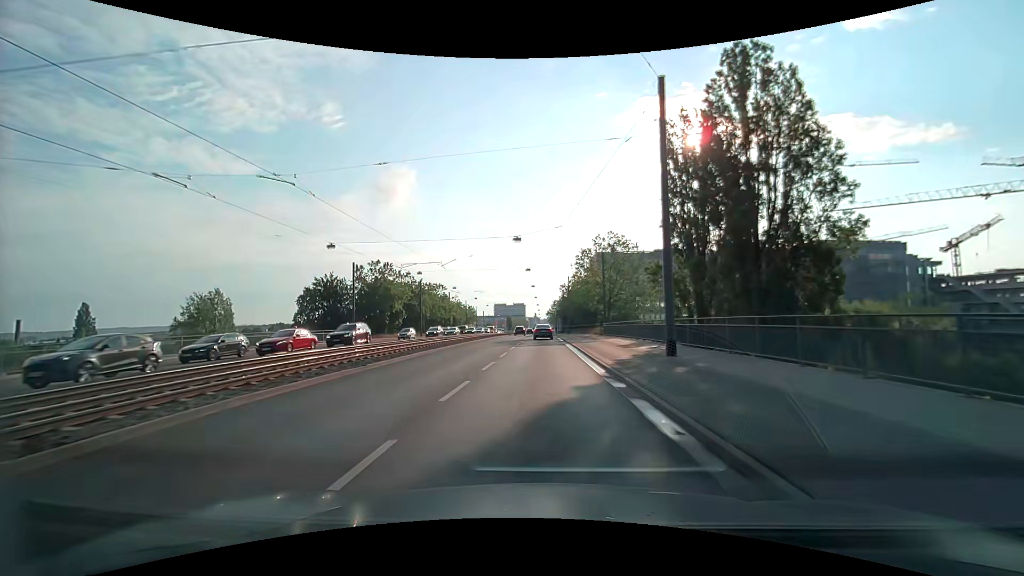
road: primary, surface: asphalt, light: Day
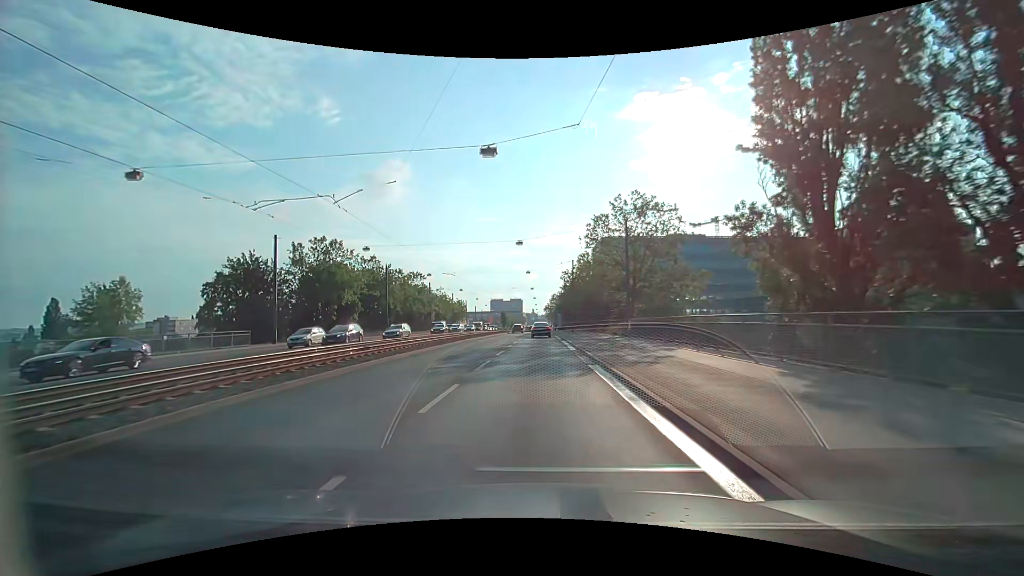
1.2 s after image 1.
(0.0, +19.1) m; 0°
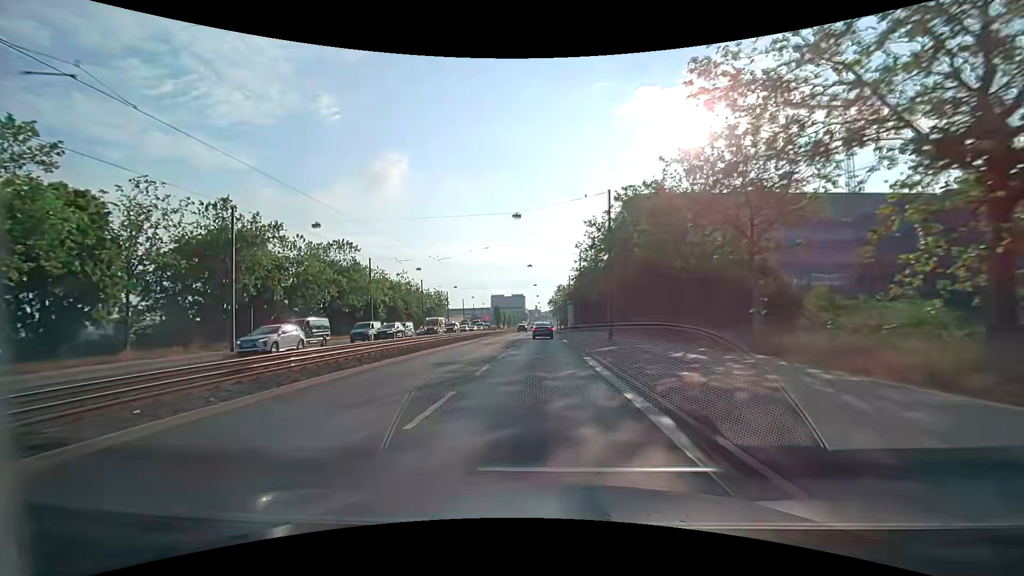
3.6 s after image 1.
(-0.1, +37.7) m; 0°
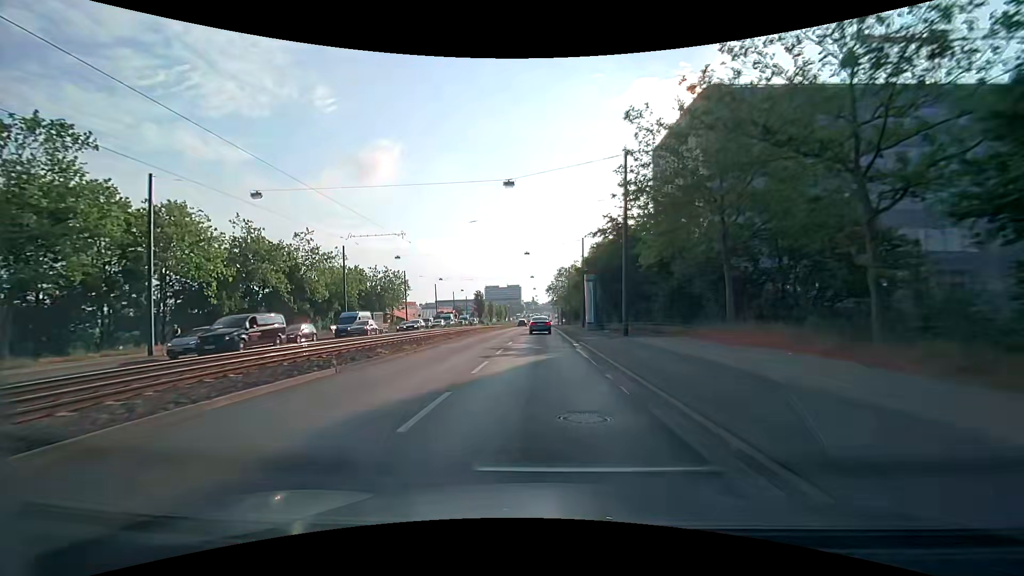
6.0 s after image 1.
(+0.1, +37.3) m; 0°
(0, +10) (0, +20) (0, +30) (0, +40) (0, +50) (0, +60) (0, +70) (0, +80) (0, +90) (0, +100) m
